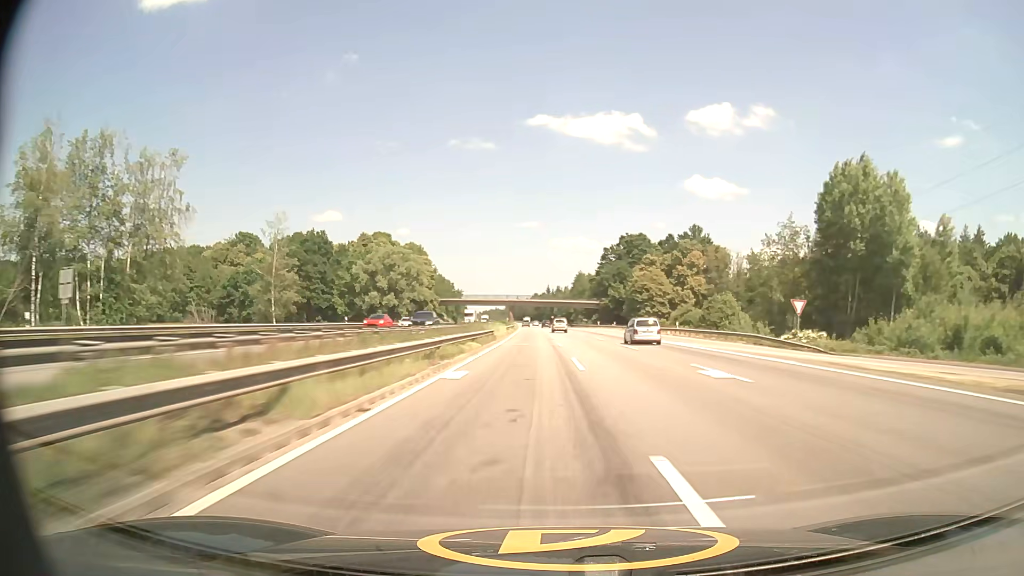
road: motorway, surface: asphalt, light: Day
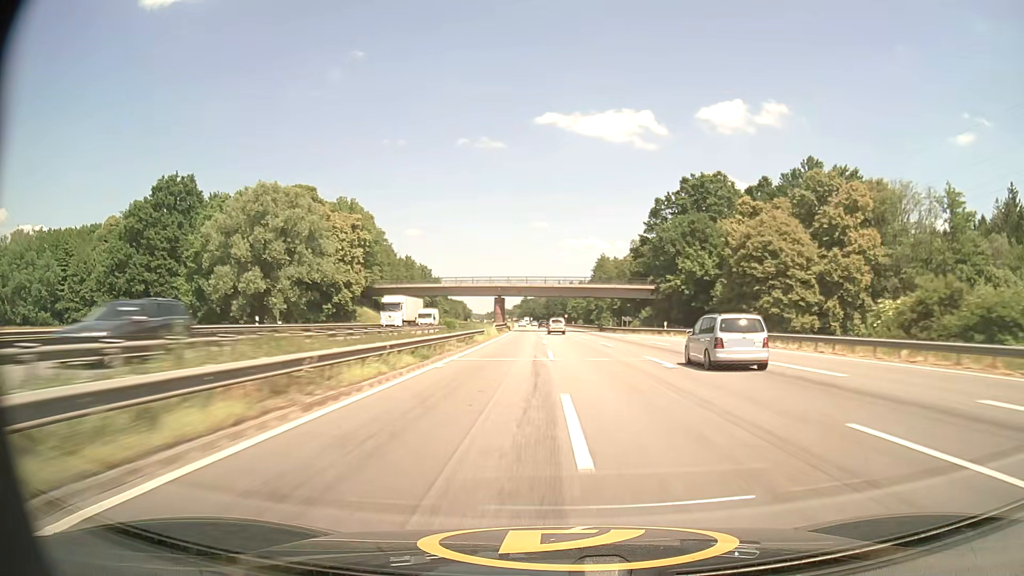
(-0.5, +66.5) m; -1°
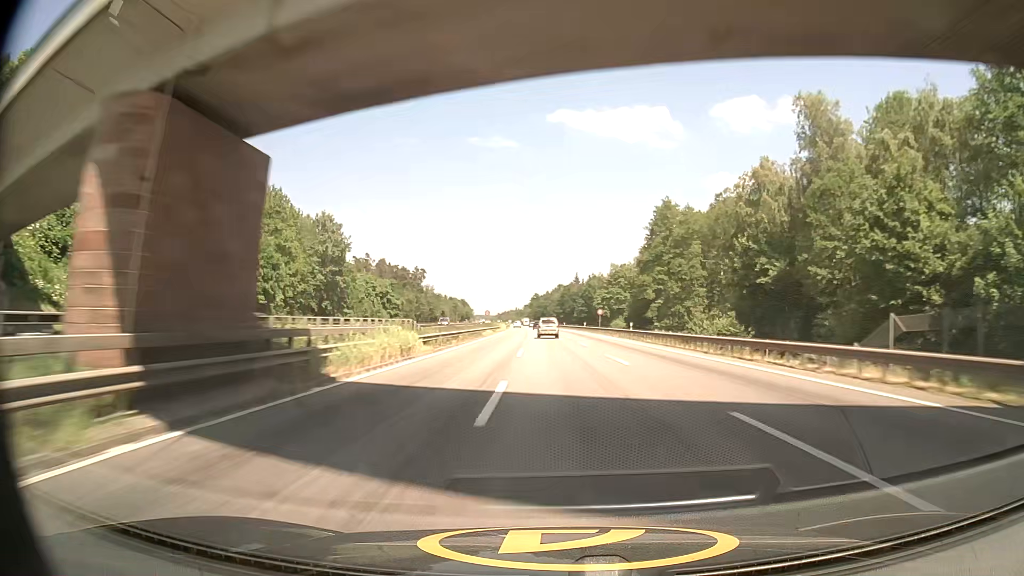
(-0.9, +87.6) m; -1°
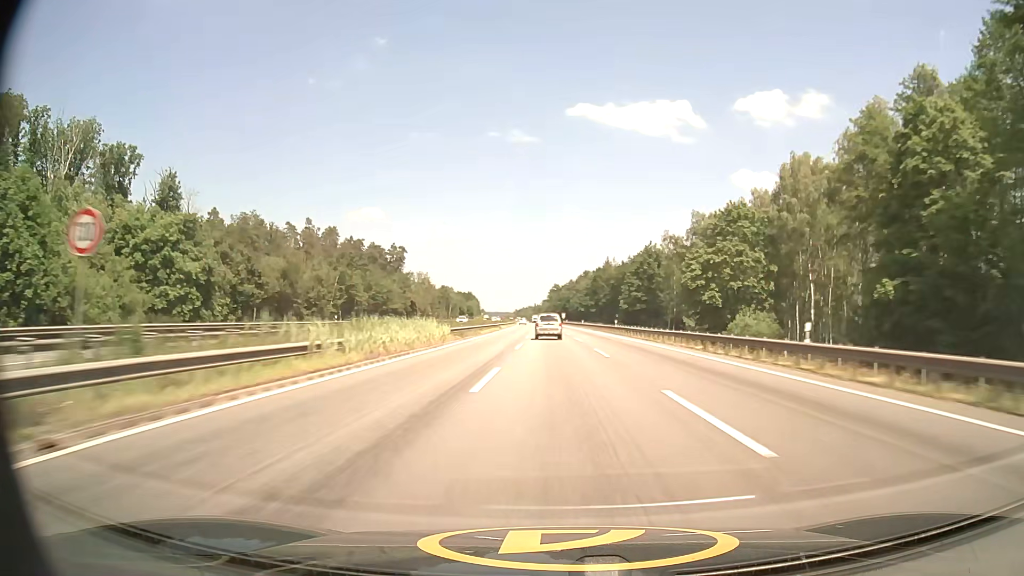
(-1.2, +86.5) m; -2°
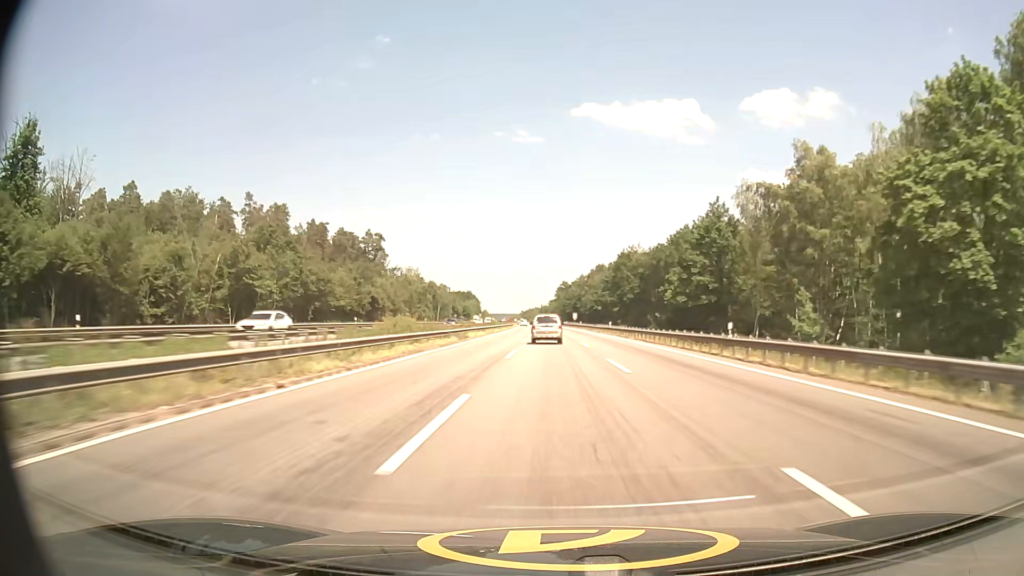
(-0.2, +42.5) m; -1°
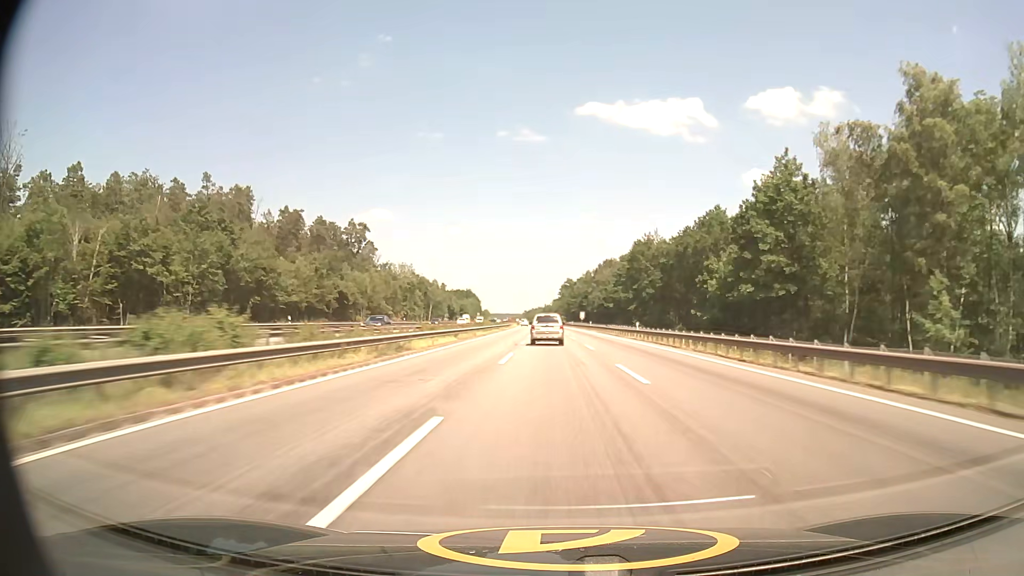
(-0.1, +21.1) m; 0°
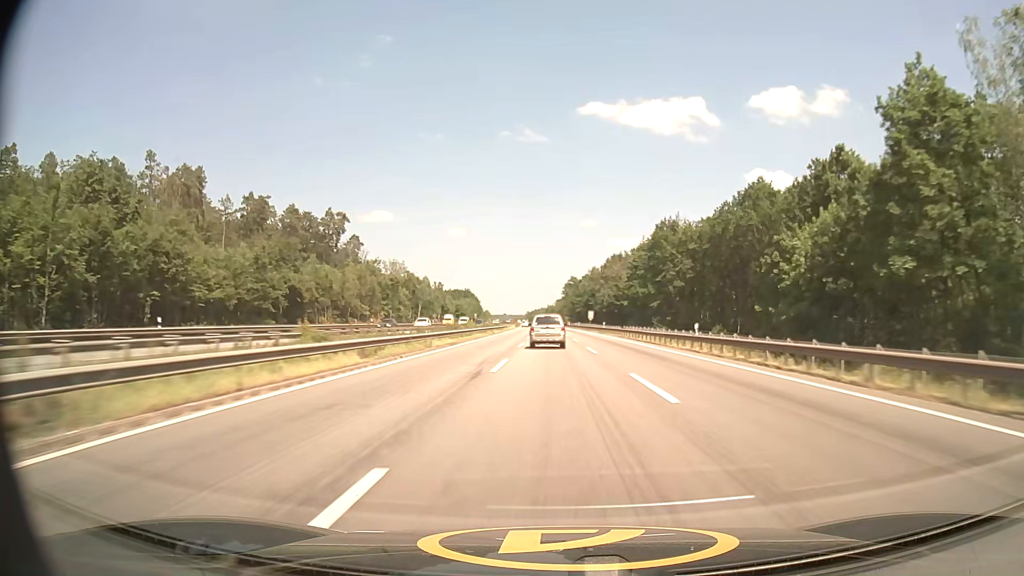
(0.0, +21.1) m; 0°
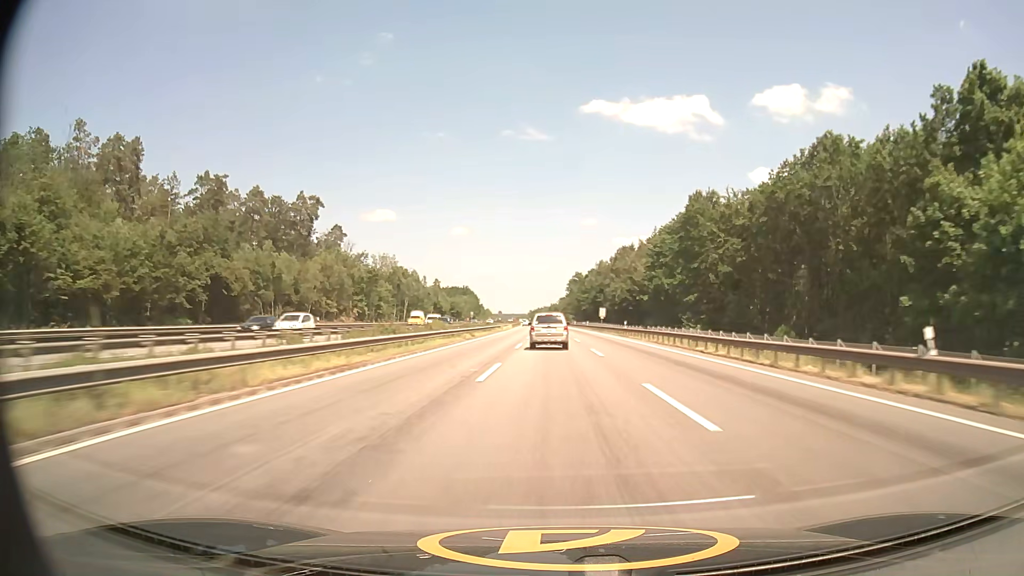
(-0.1, +21.0) m; 0°
(0, +10) (0, +20) (0, +30) (0, +40) (0, +50) (-1, +60) (-1, +70) (-1, +80) (-2, +90) (-2, +100) m
